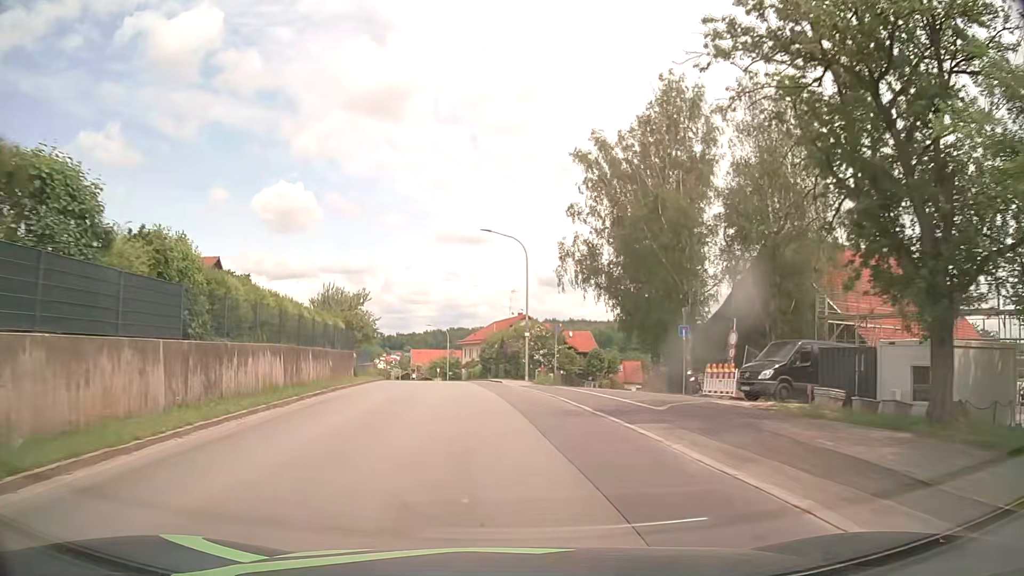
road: tertiary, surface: asphalt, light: Day
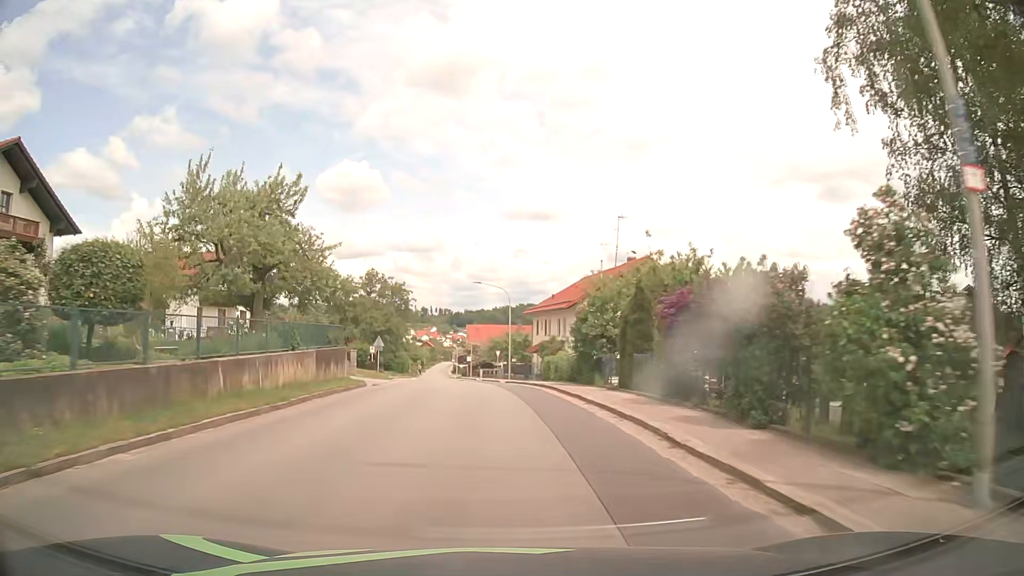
(-2.2, +31.9) m; -6°
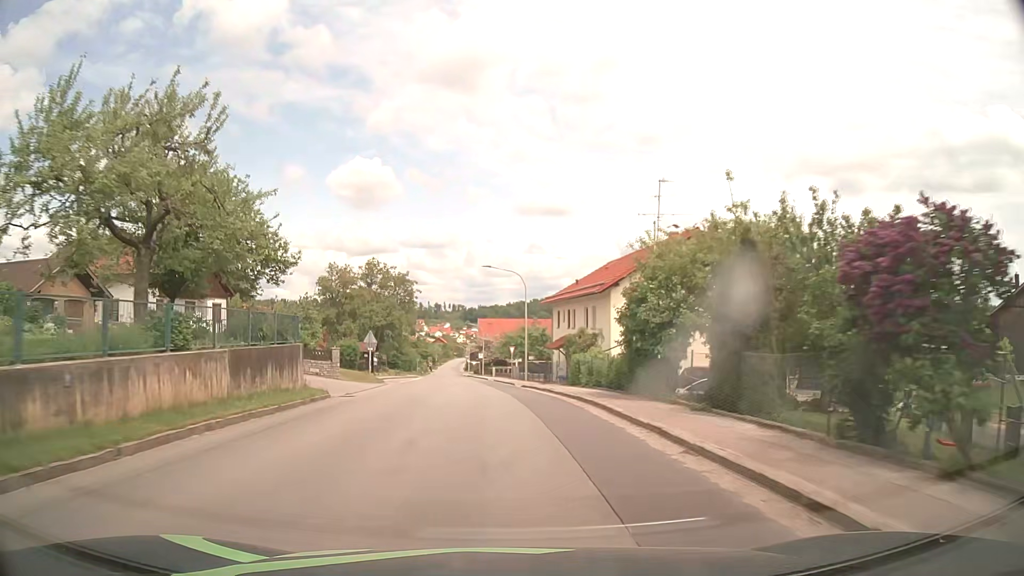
(-0.1, +8.1) m; -1°
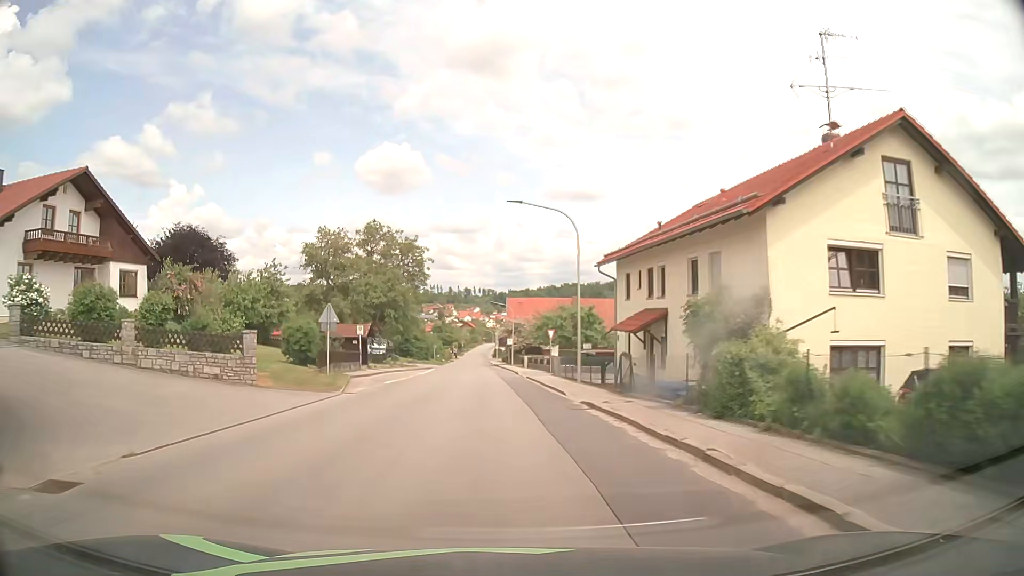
(-0.4, +16.2) m; -2°
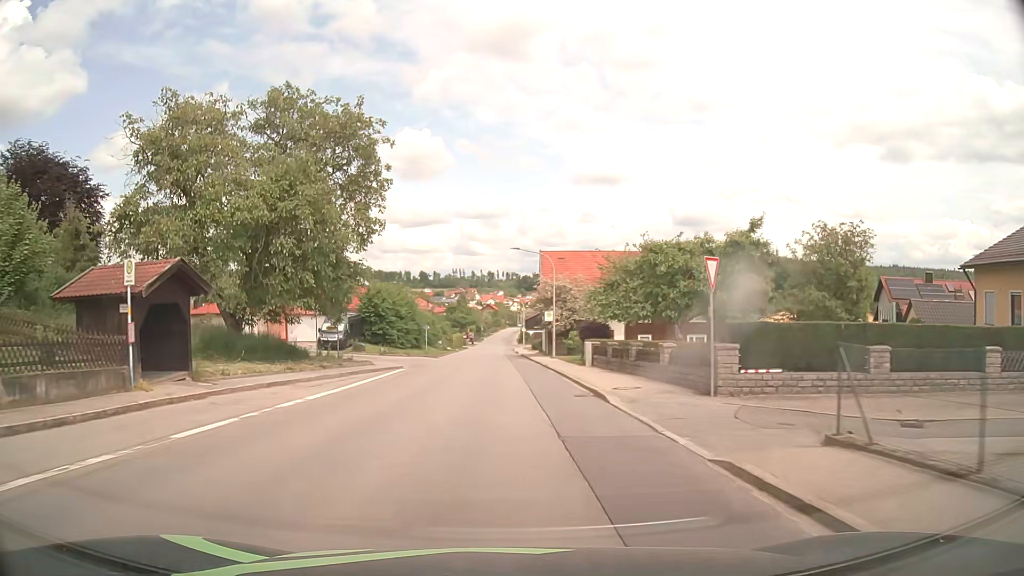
(-0.9, +32.4) m; -3°
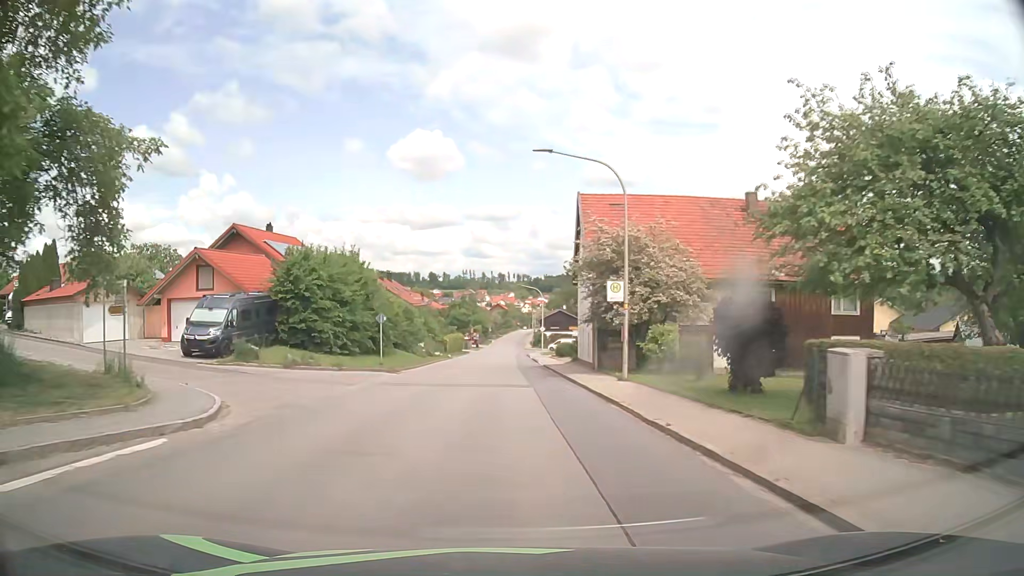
(-0.2, +23.6) m; -1°
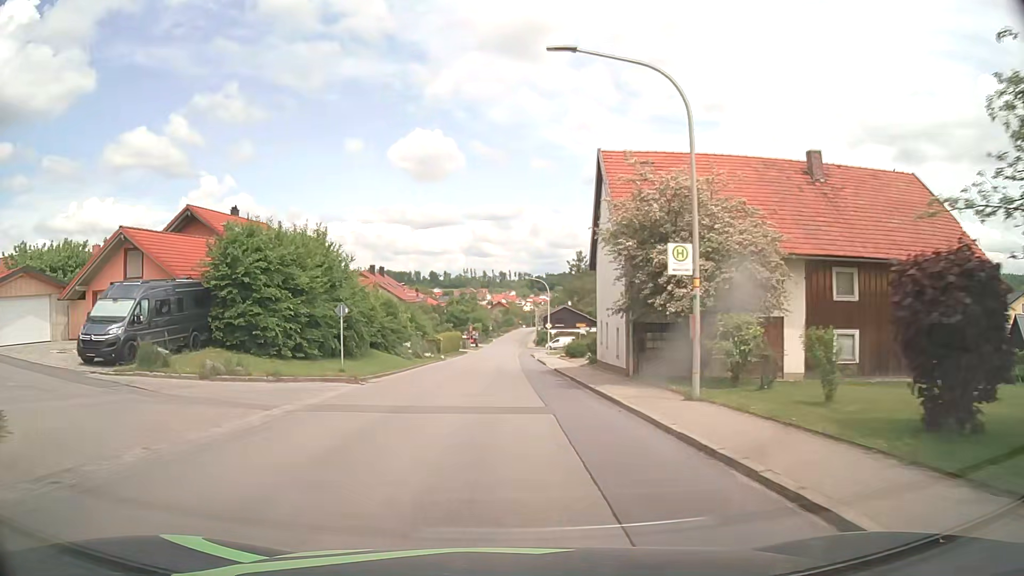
(0.0, +7.8) m; 0°
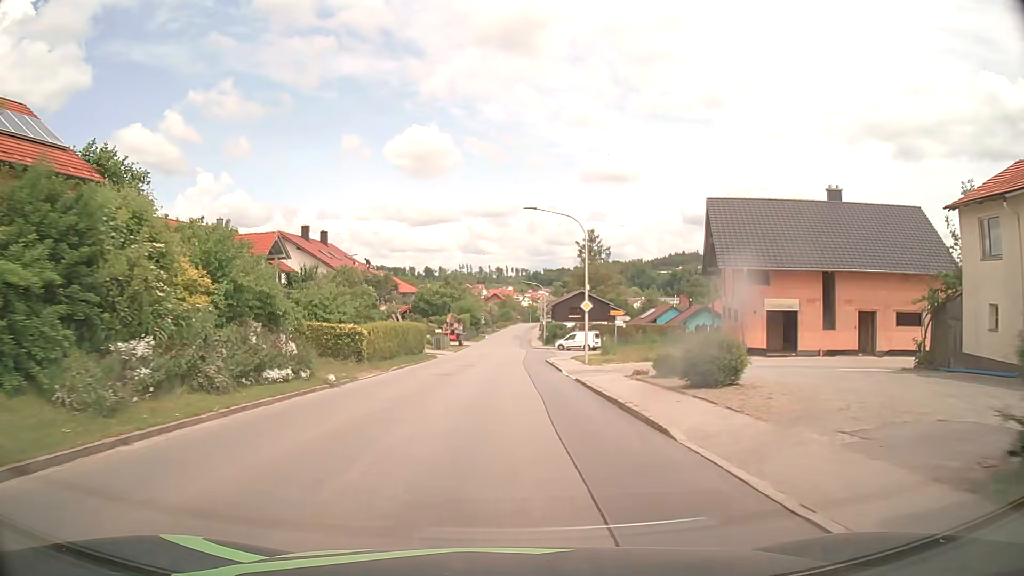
(0.0, +31.1) m; 0°
(0, +10) (0, +20) (0, +30) (0, +40) (0, +50) (0, +60) (0, +70) (+1, +80) (+1, +90) (+1, +100) m
